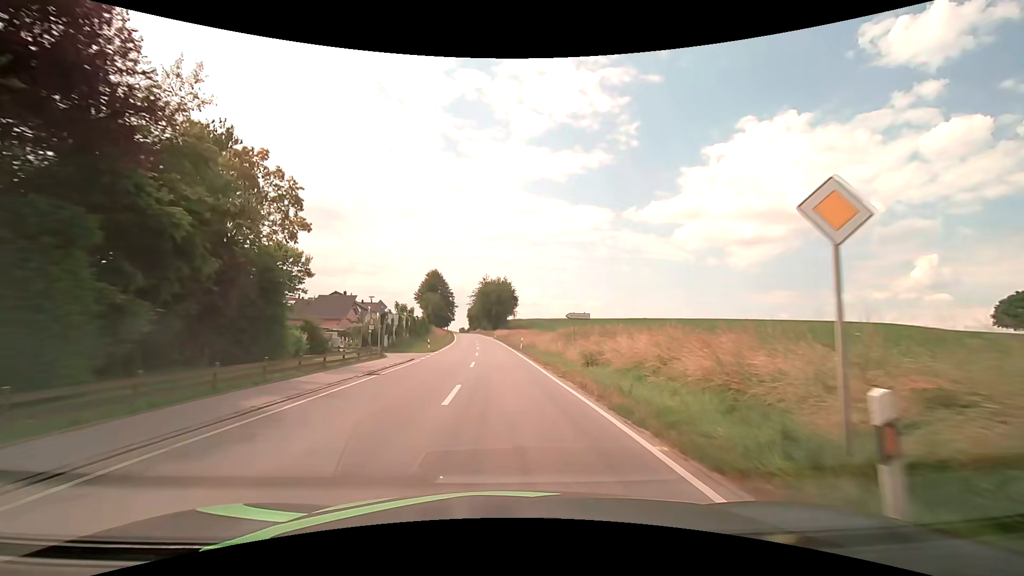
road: secondary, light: Day
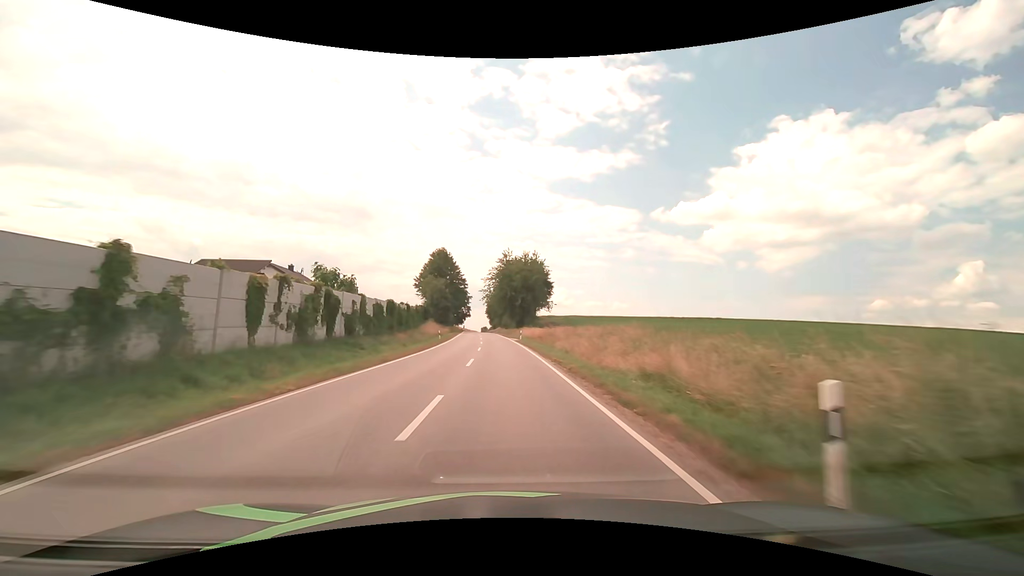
(-0.9, +40.8) m; -3°
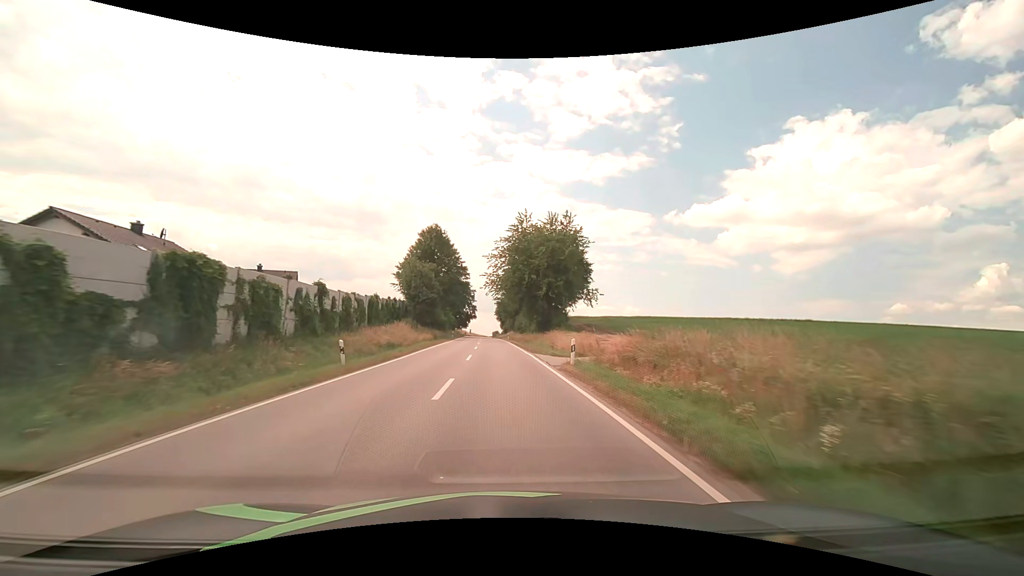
(-0.4, +32.6) m; -1°
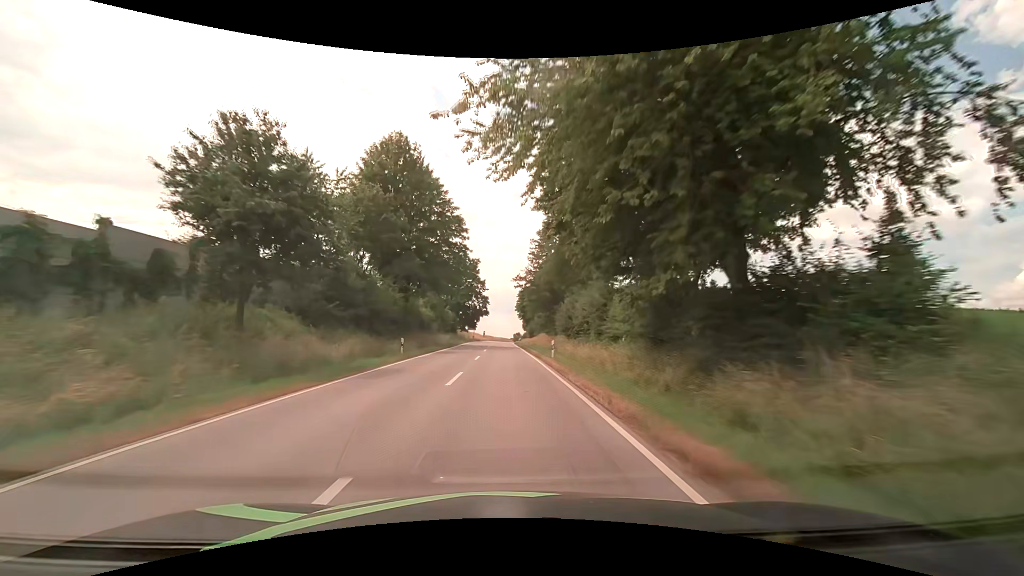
(-0.9, +45.5) m; -2°
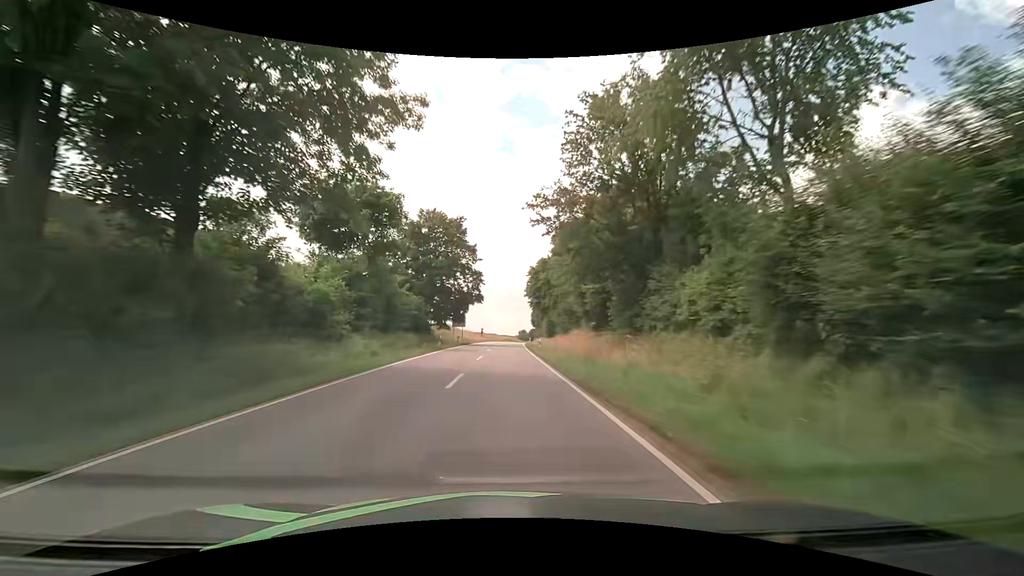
(-0.2, +37.0) m; -1°
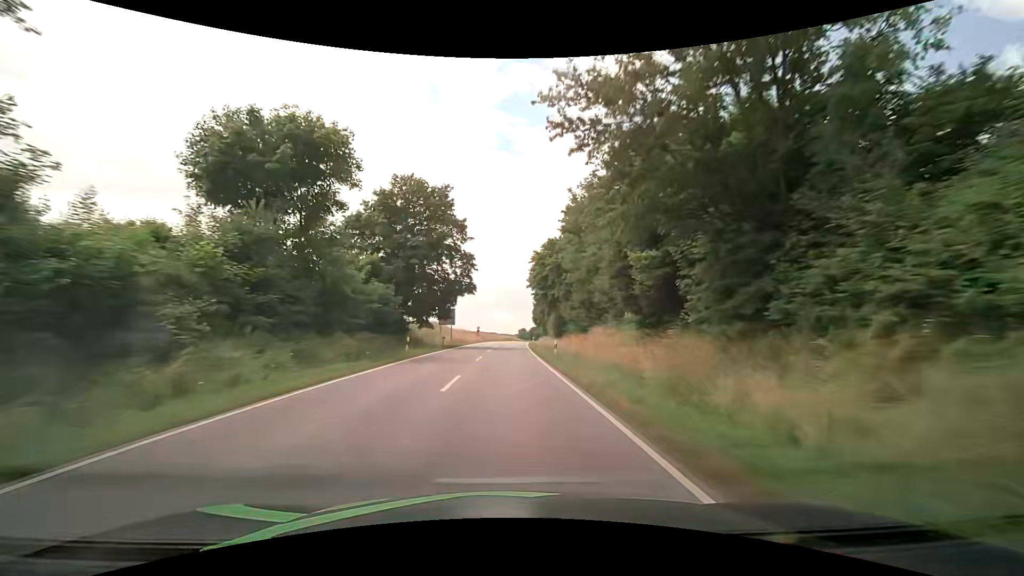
(+0.1, +12.9) m; 0°
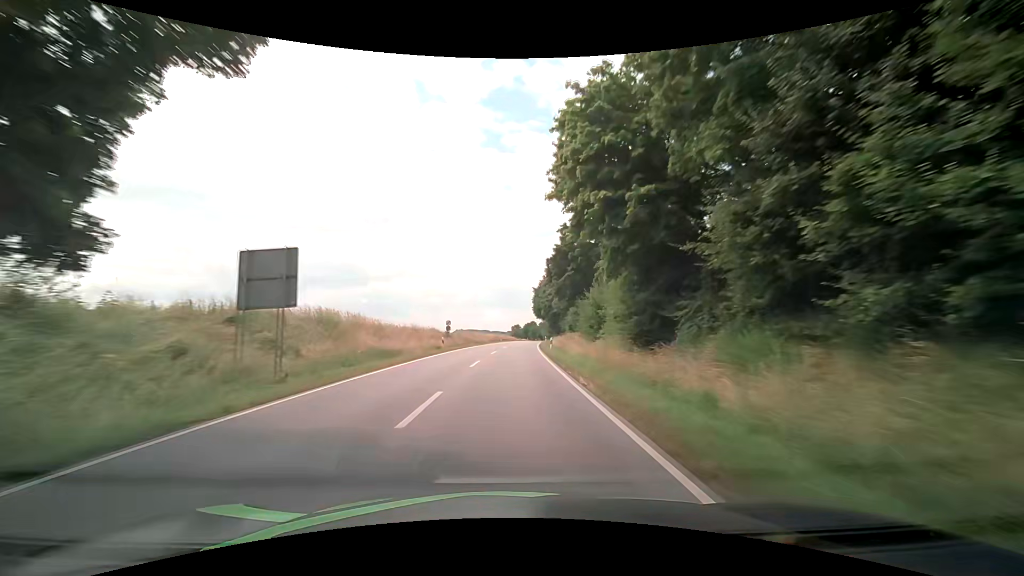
(+0.3, +40.4) m; +1°
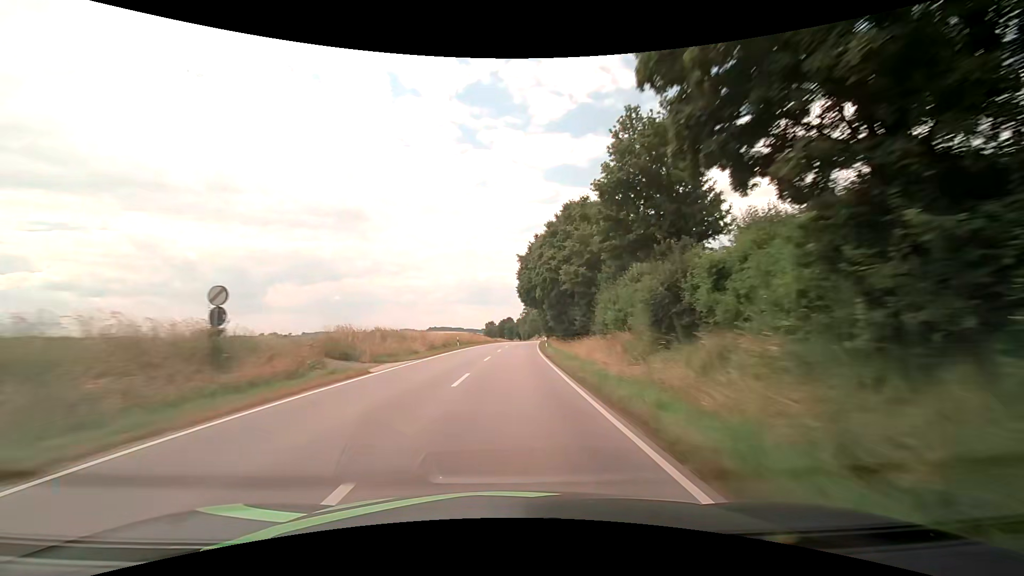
(+1.0, +42.8) m; +3°
(0, +10) (0, +20) (0, +30) (+1, +40) (+1, +50) (+2, +60) (+2, +70) (+3, +80) (+4, +90) (+4, +100) m
